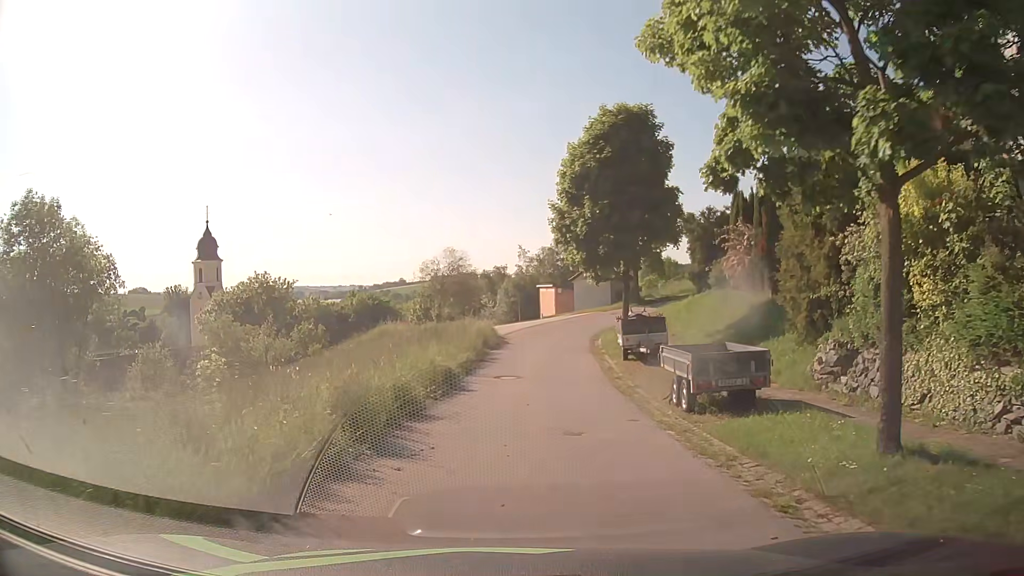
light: Day
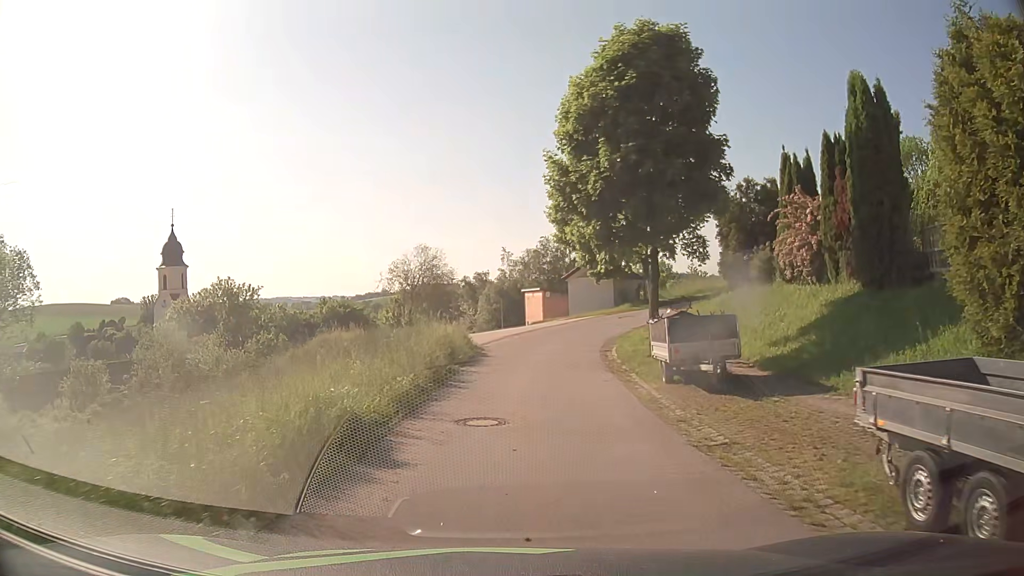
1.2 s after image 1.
(0.0, +8.2) m; +1°
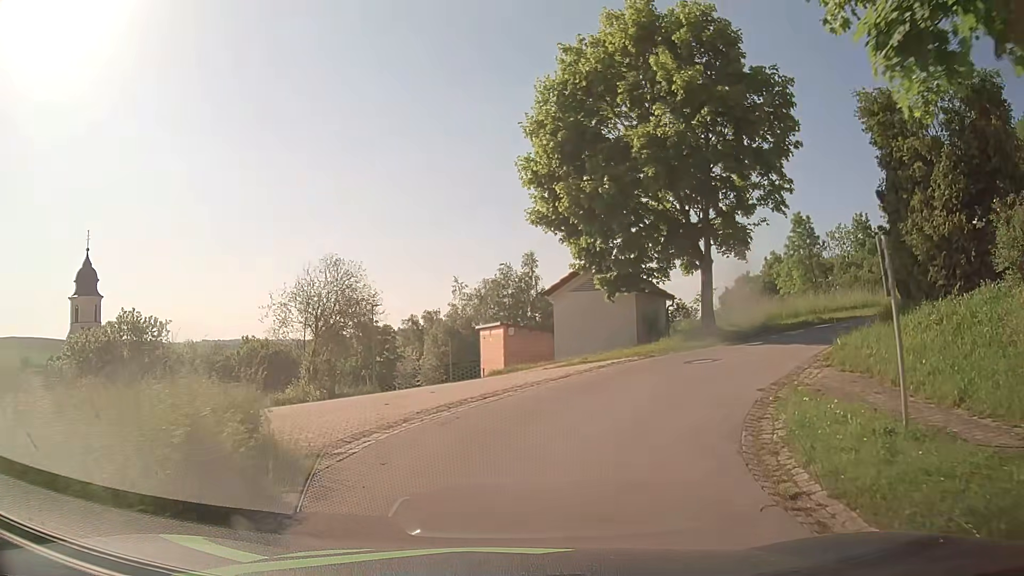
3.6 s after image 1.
(+0.5, +16.7) m; +3°
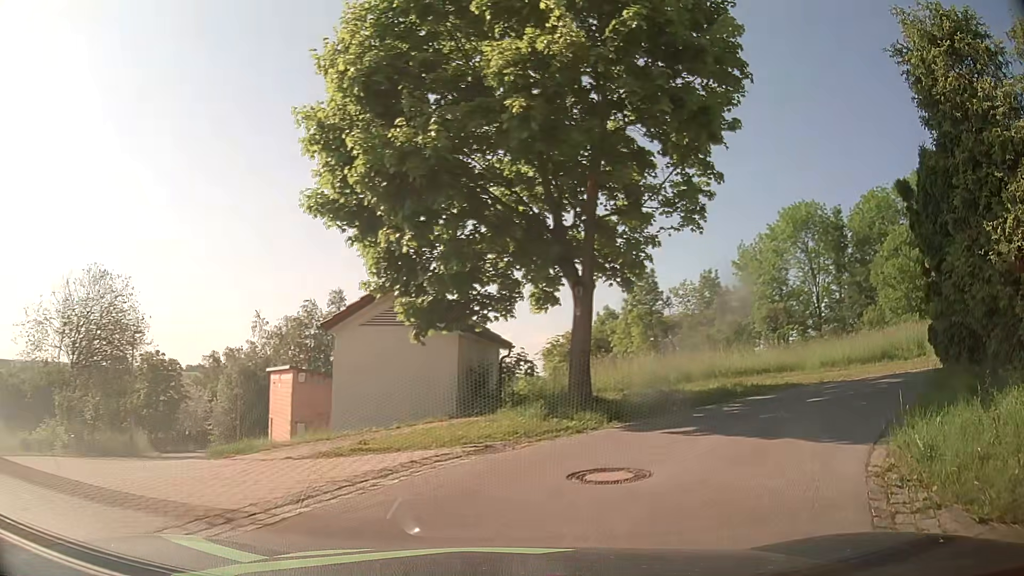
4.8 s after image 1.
(+0.7, +7.3) m; +18°
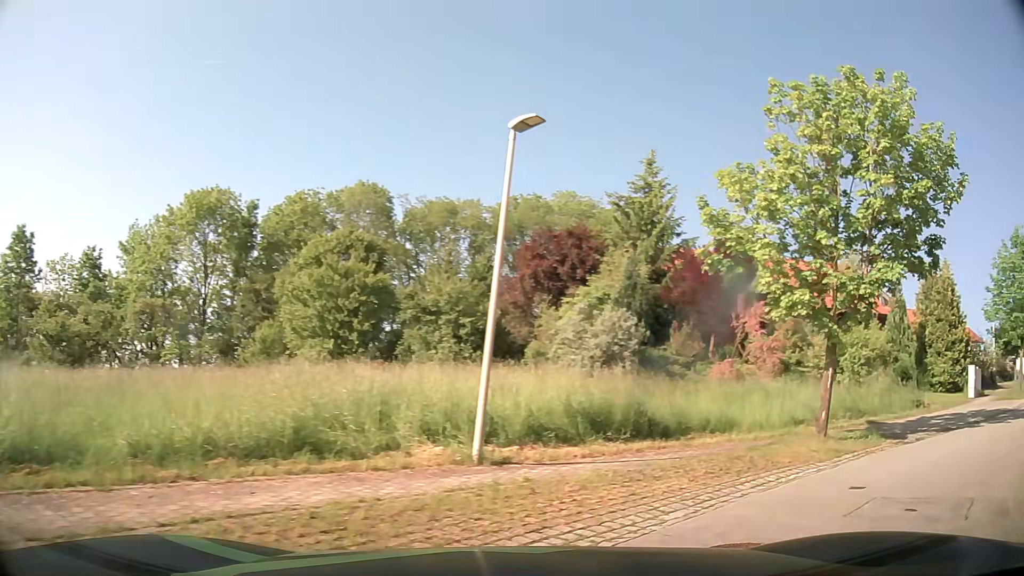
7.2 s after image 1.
(+4.2, +11.4) m; +48°
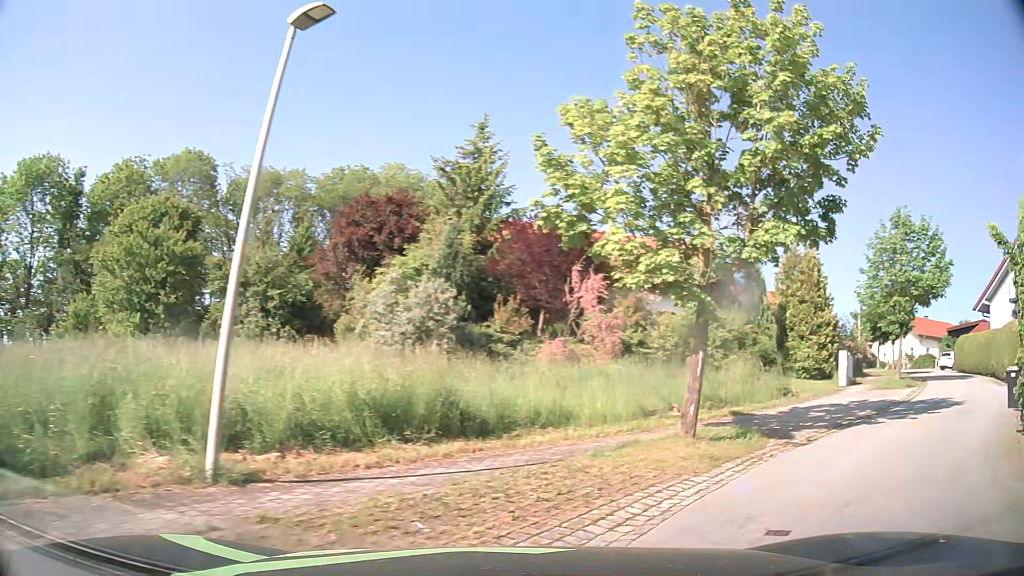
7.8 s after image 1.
(+0.5, +2.9) m; +18°
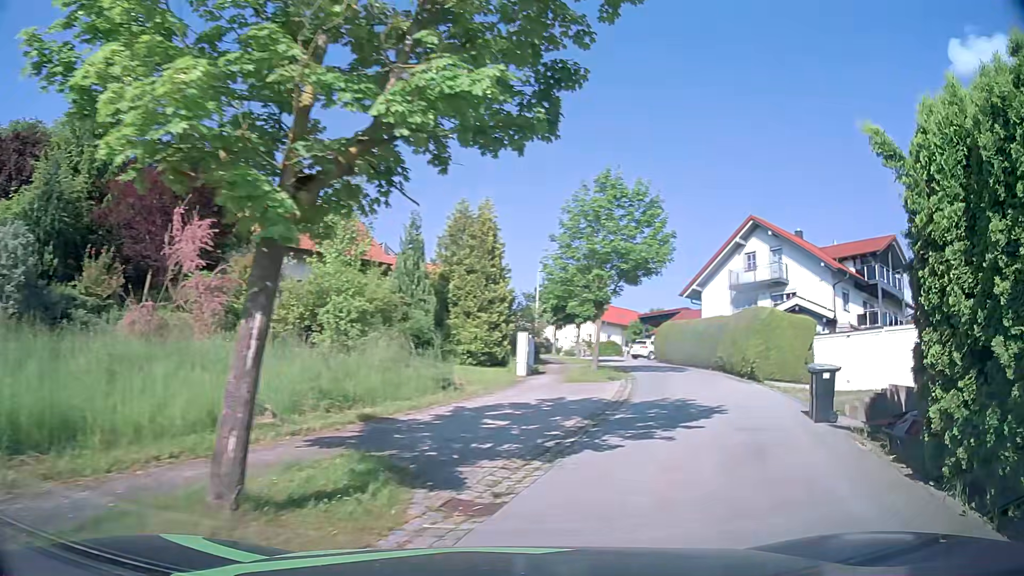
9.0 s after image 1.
(+1.4, +5.7) m; +29°
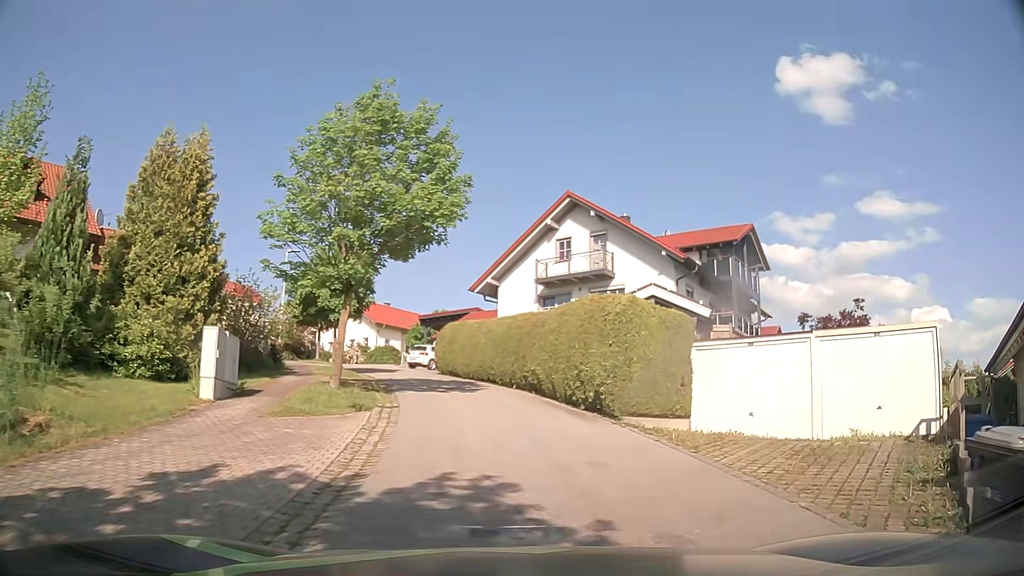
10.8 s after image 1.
(+1.6, +9.1) m; +18°
